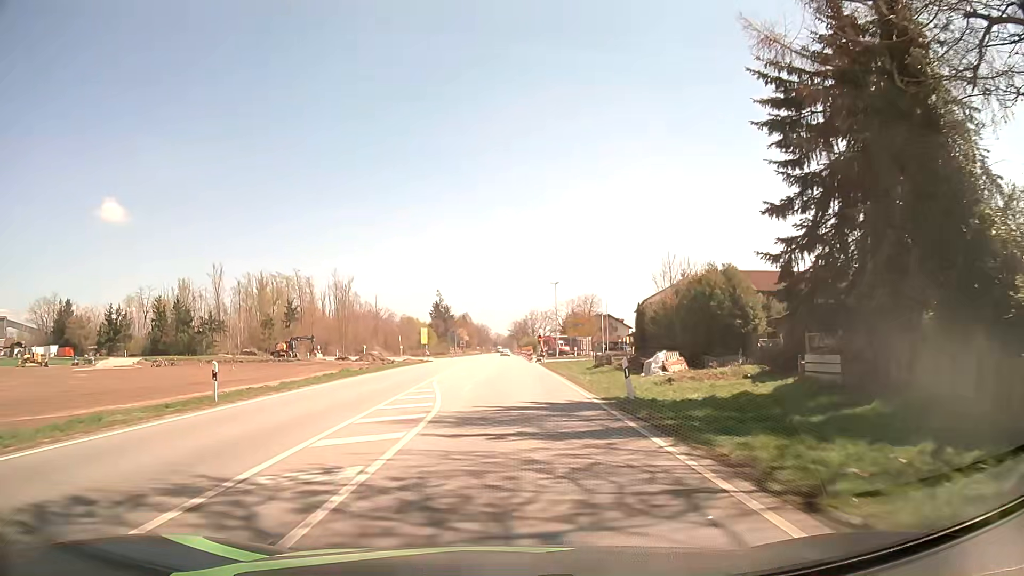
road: secondary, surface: asphalt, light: Day
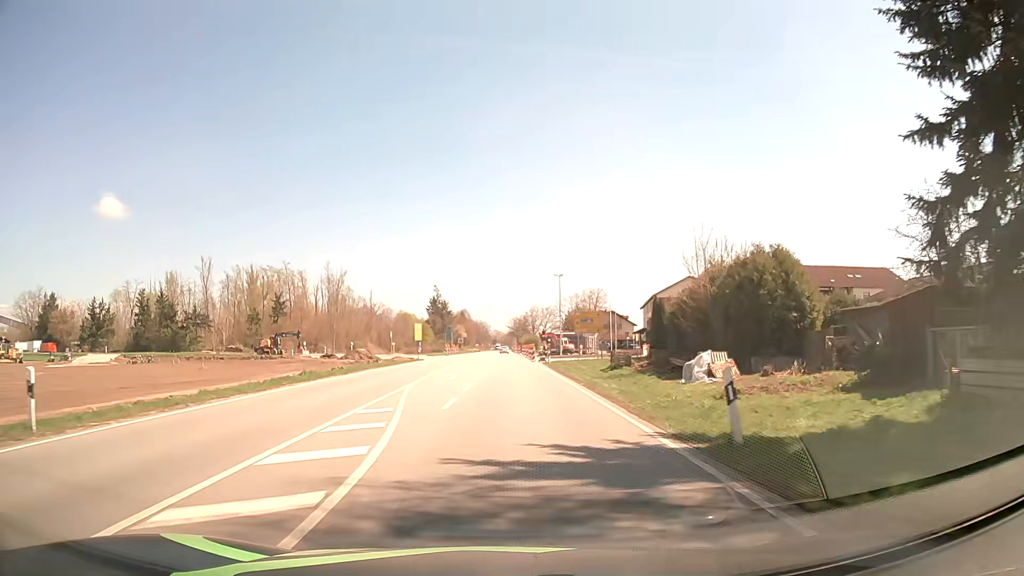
(0.0, +7.6) m; 0°
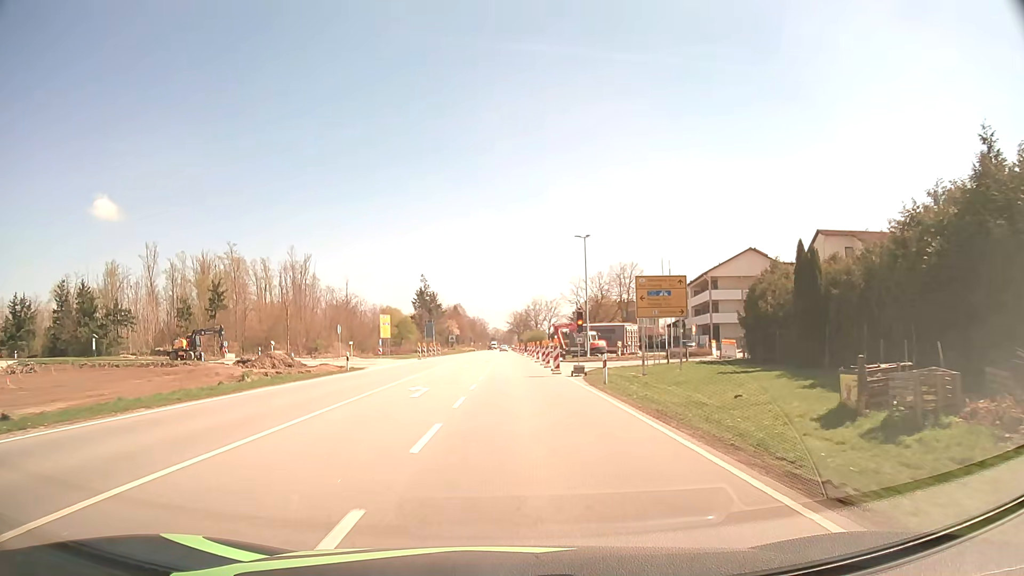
(0.0, +29.8) m; 0°
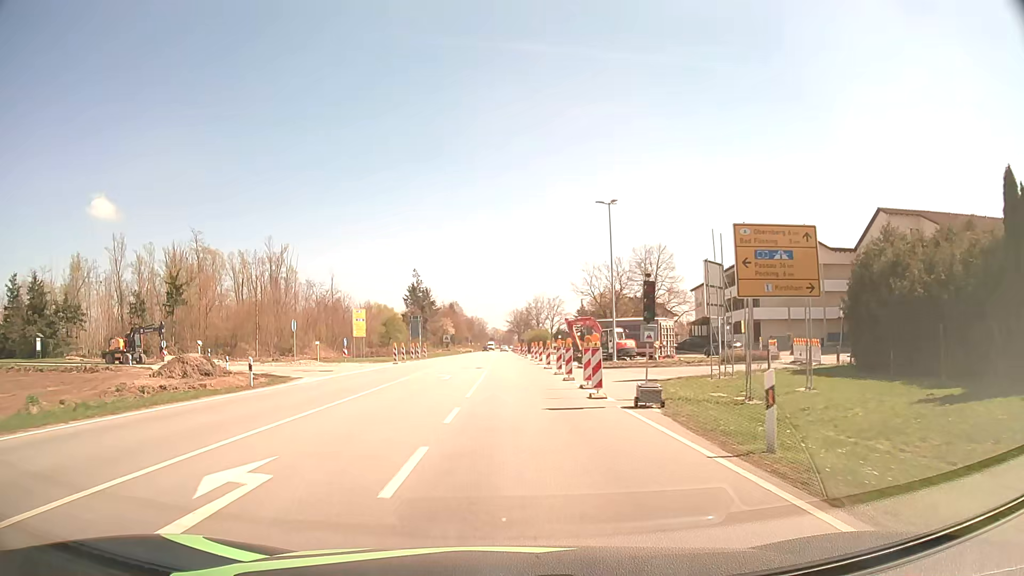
(0.0, +14.4) m; 0°
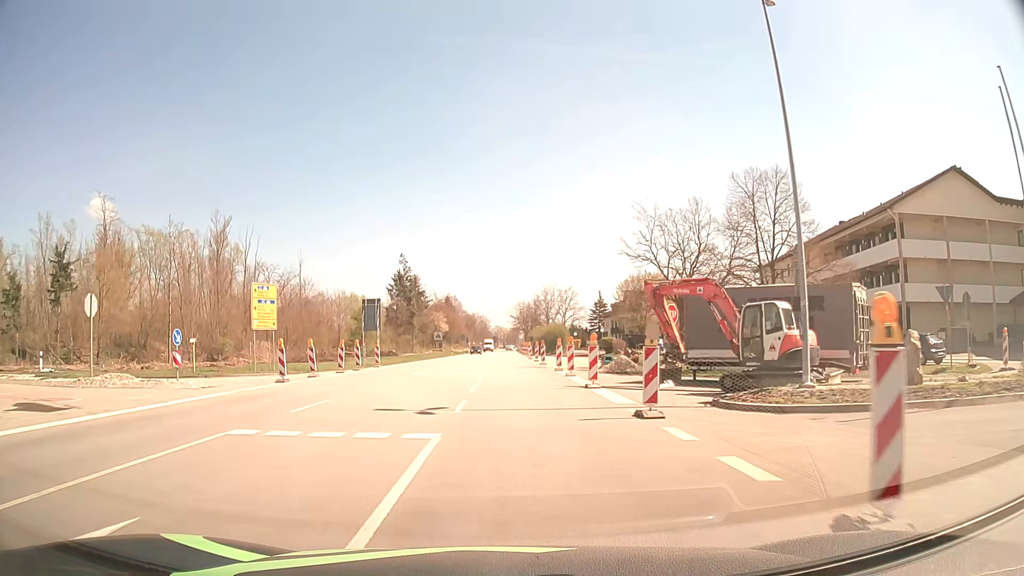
(-0.1, +28.2) m; -1°
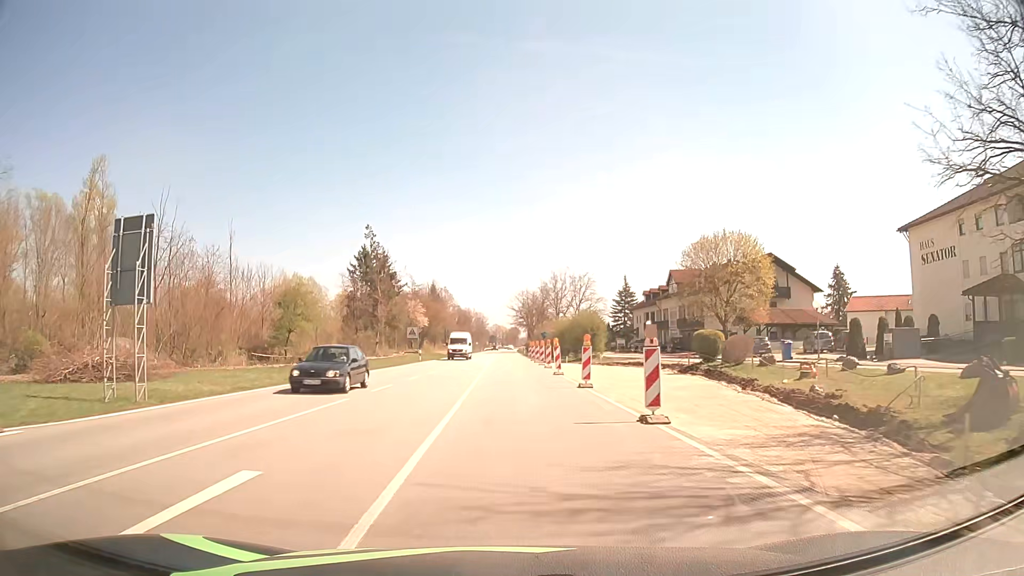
(0.0, +34.9) m; 0°
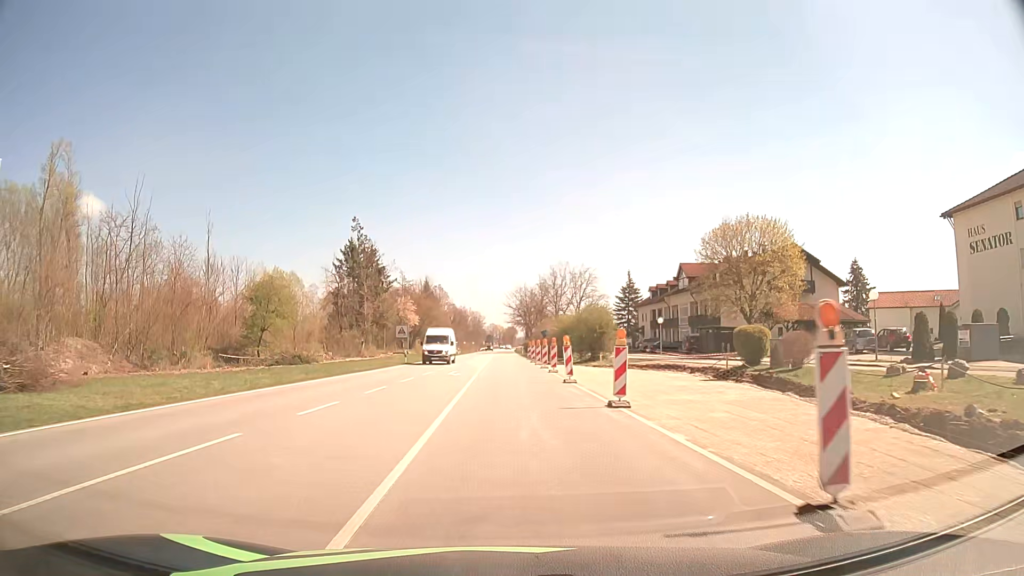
(0.0, +7.0) m; 0°
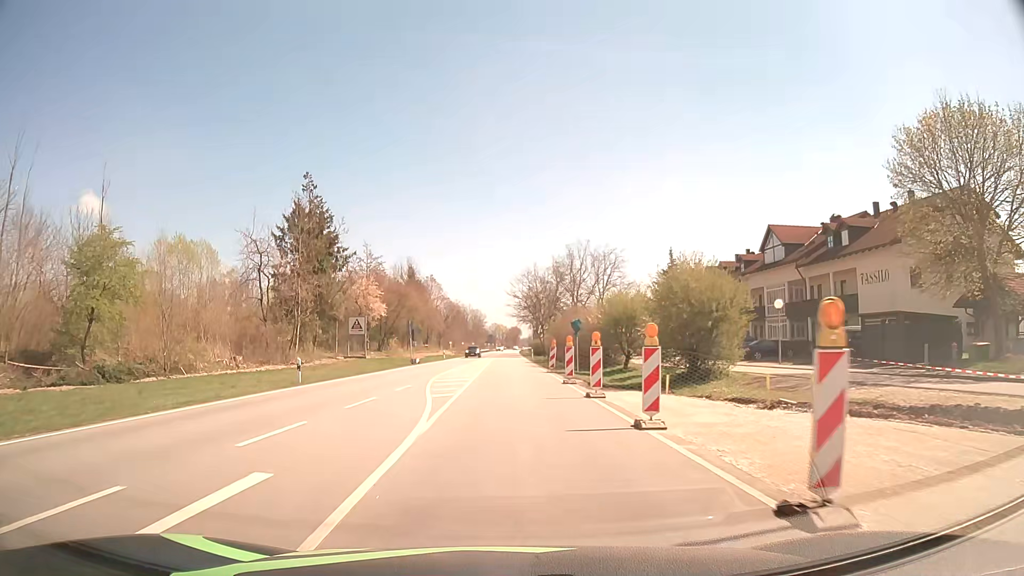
(0.0, +28.3) m; 0°
(0, +10) (0, +20) (0, +30) (0, +40) (0, +50) (0, +60) (0, +70) (0, +80) (0, +90) (0, +100) m
